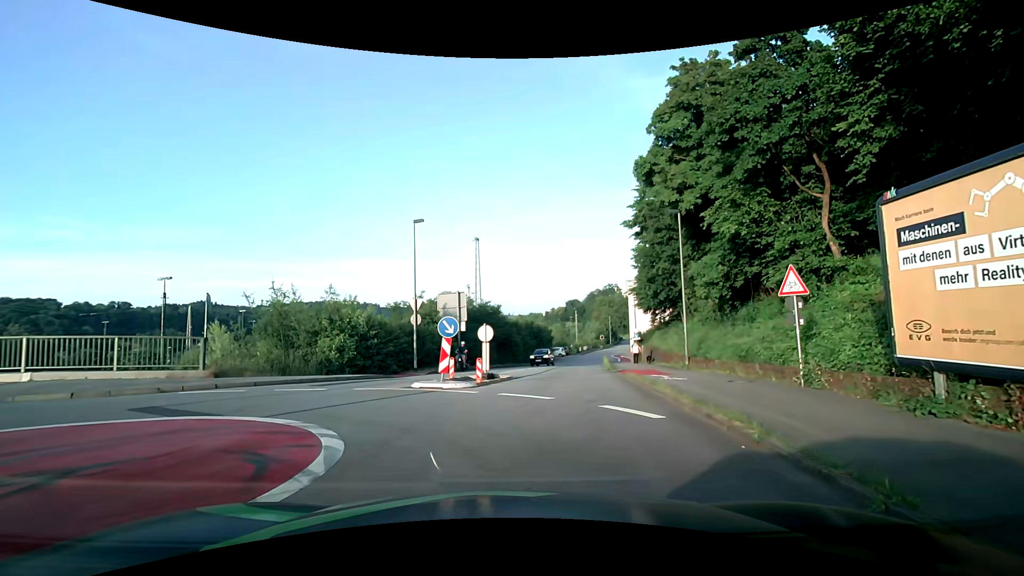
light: Day
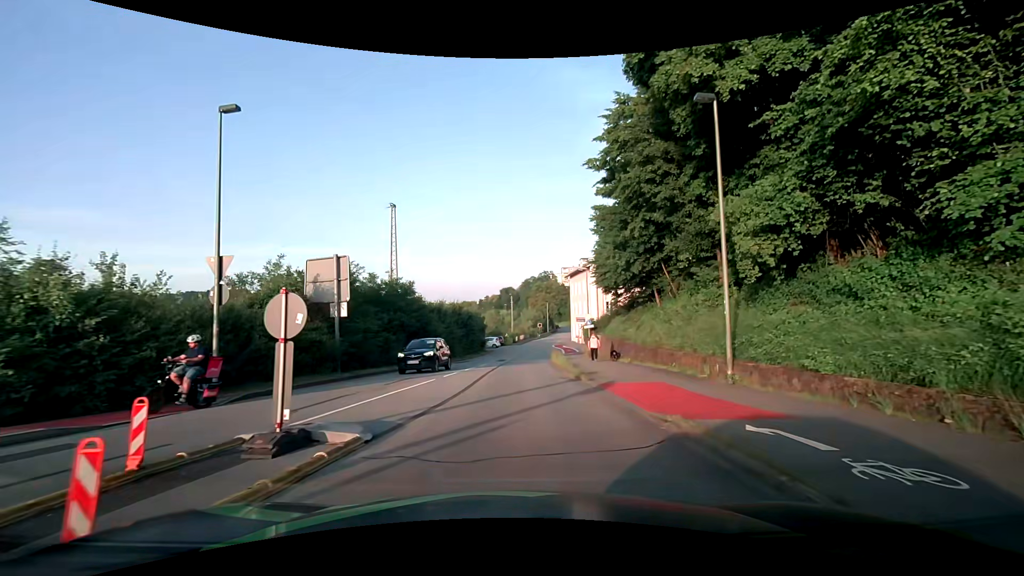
(+1.0, +12.1) m; +8°
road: residential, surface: asphalt
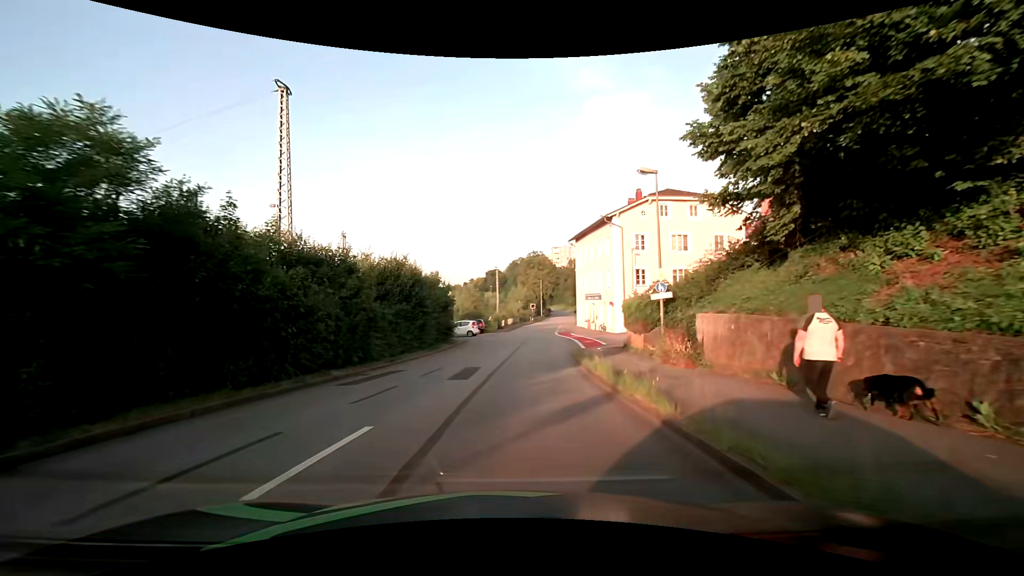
(+0.4, +24.1) m; +1°
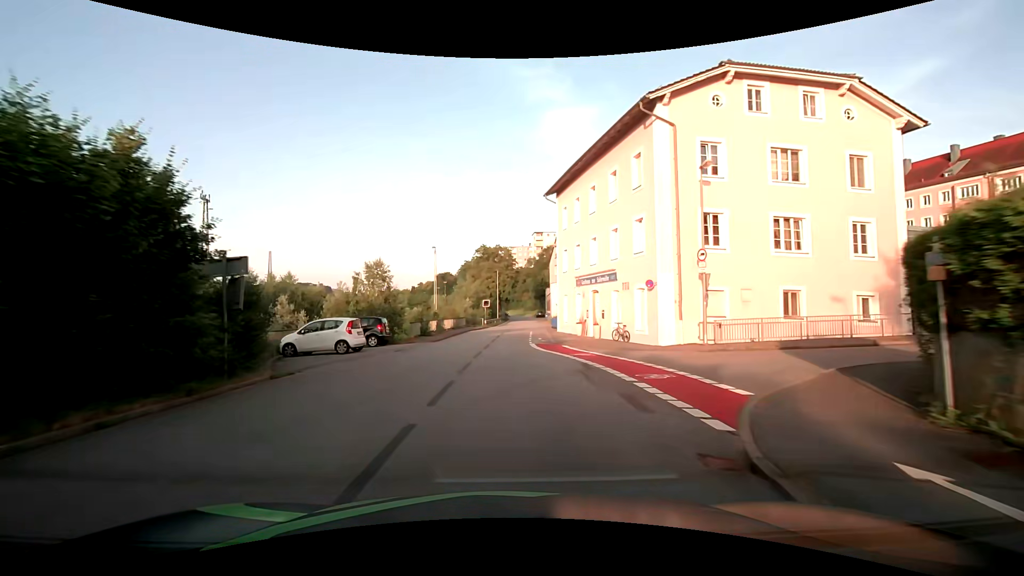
(+1.4, +26.9) m; +6°
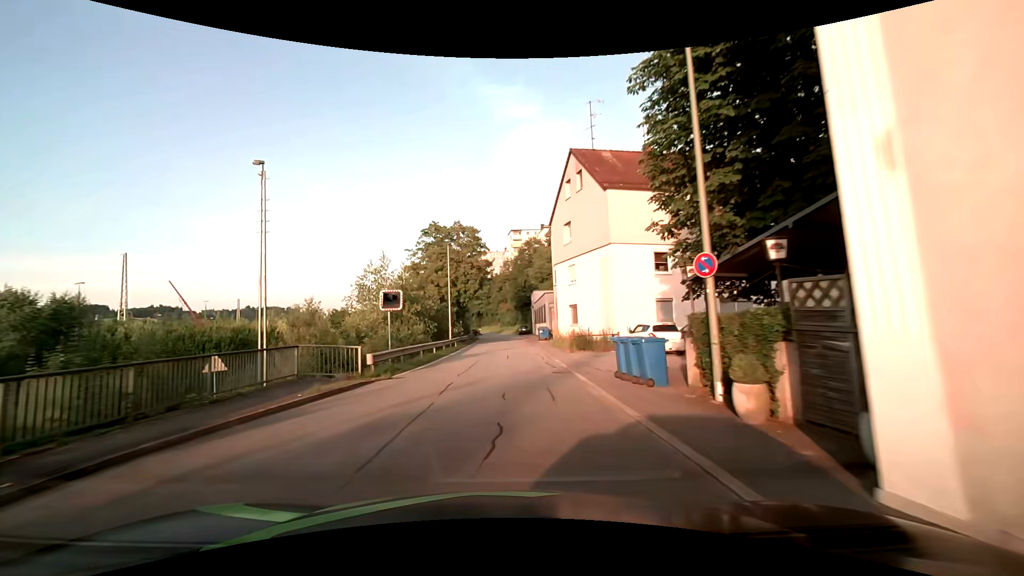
(+1.0, +37.9) m; +2°
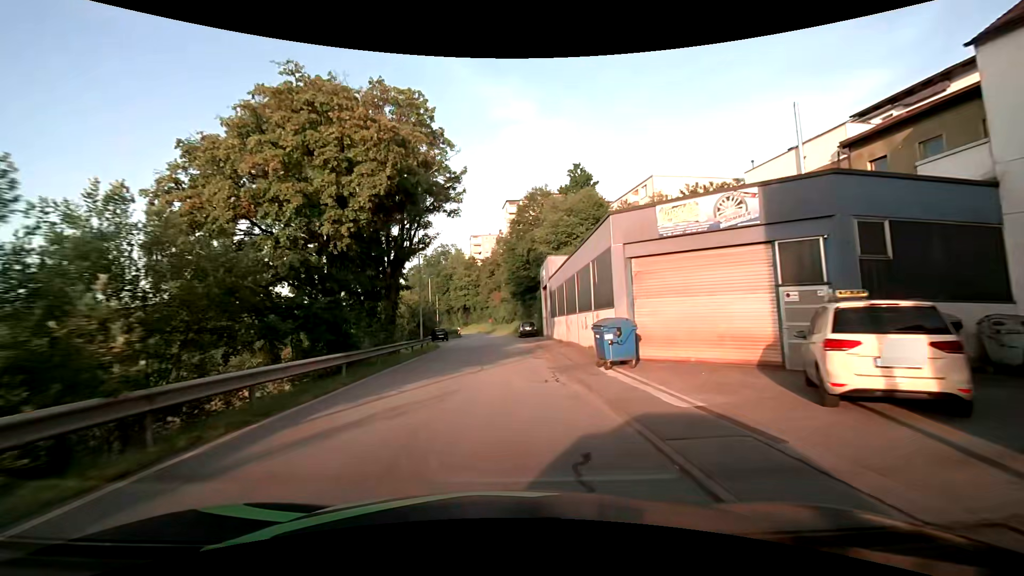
(+0.8, +37.1) m; +1°
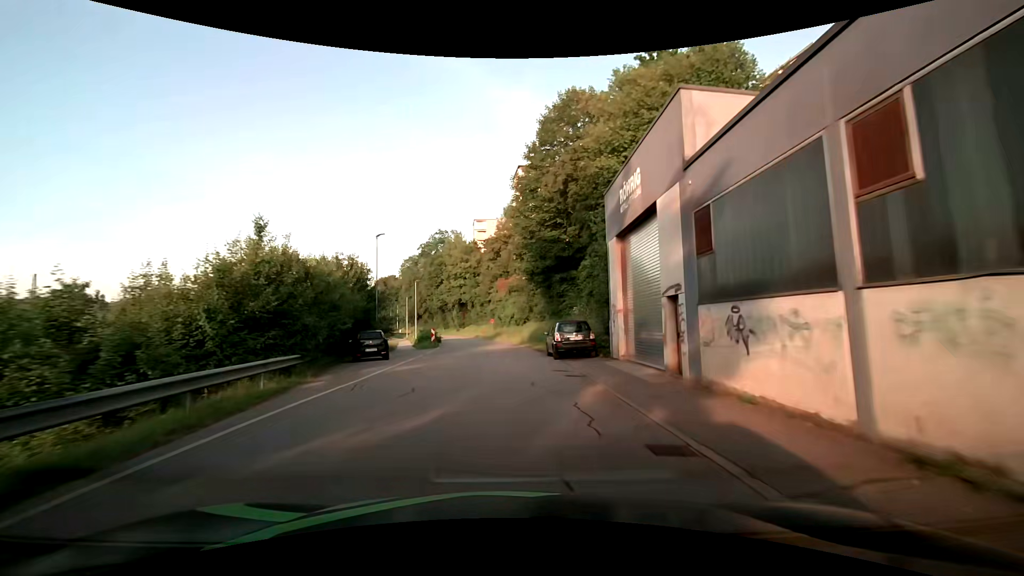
(-0.6, +30.0) m; -1°
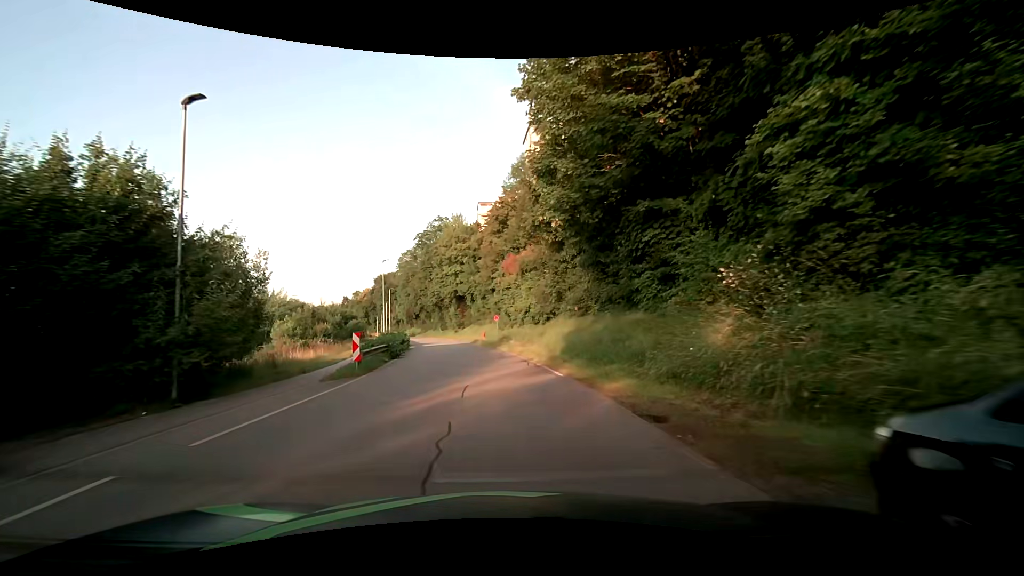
(-0.1, +21.3) m; -1°
(0, +10) (0, +20) (-1, +30) (-3, +40) (-5, +50) (-7, +59) (-9, +69) (-12, +79) (-14, +89) (-17, +98) m
